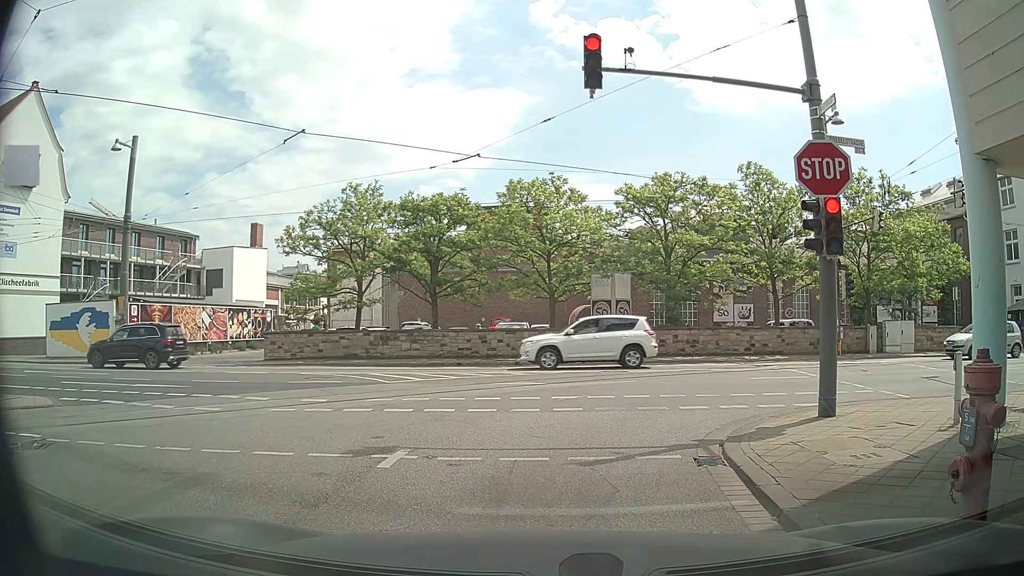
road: residential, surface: asphalt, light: Day
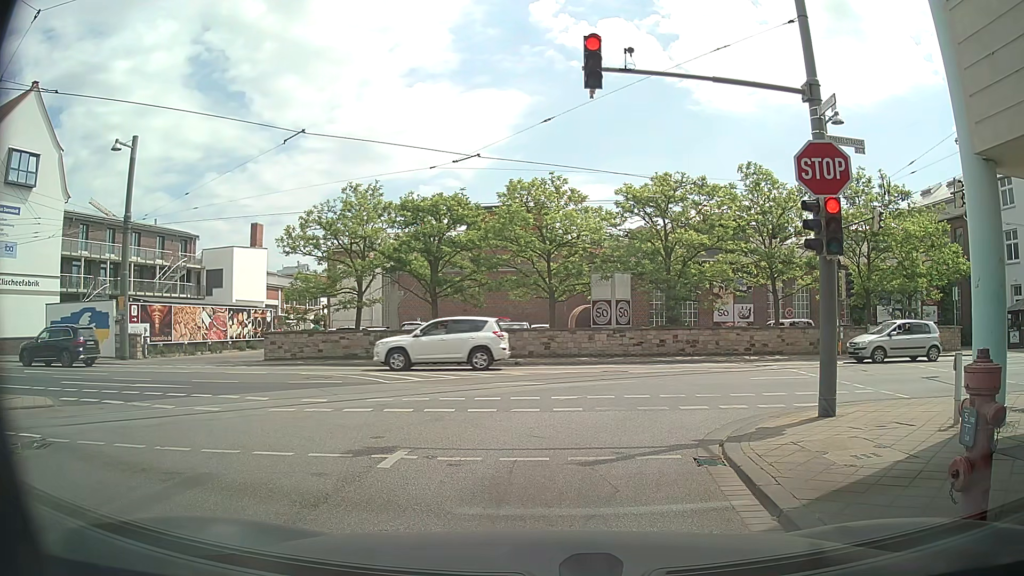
(0.0, 0.0) m; 0°
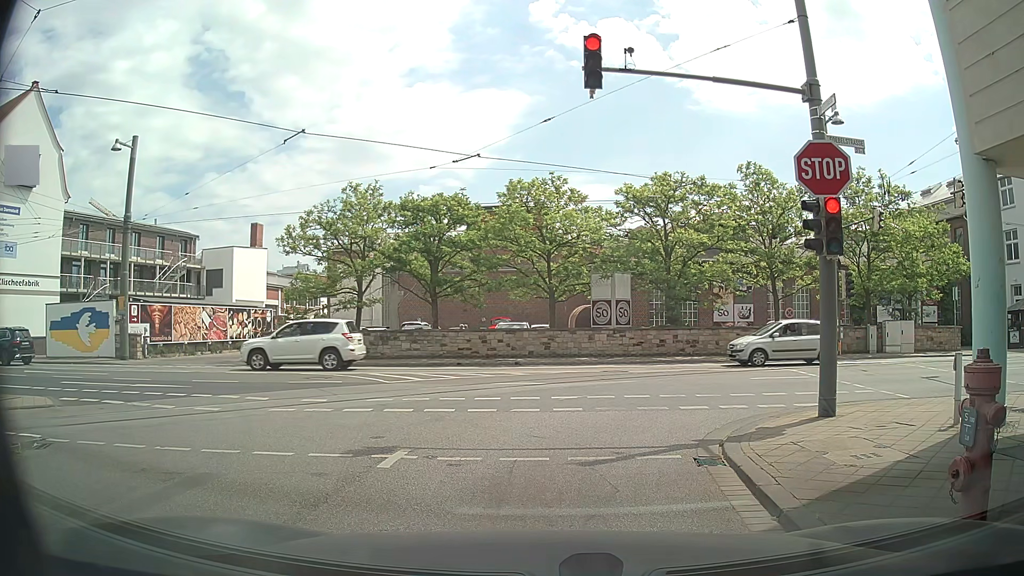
(0.0, 0.0) m; 0°
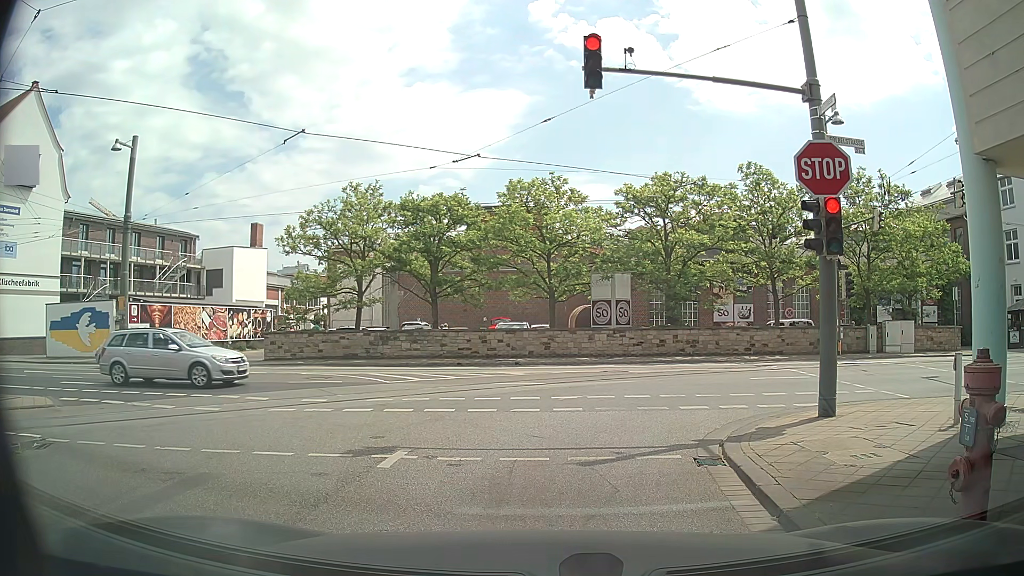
(0.0, 0.0) m; 0°
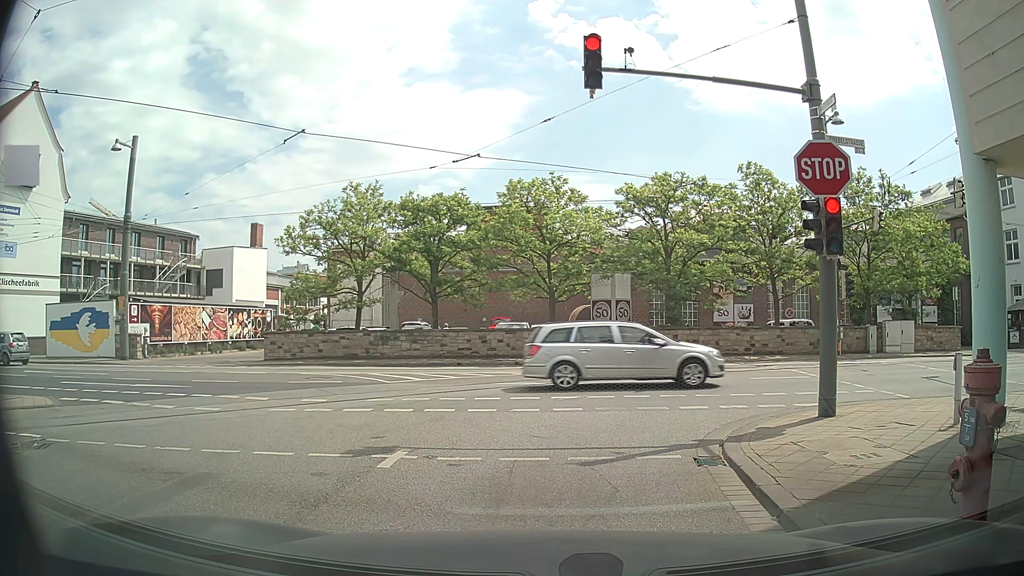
(0.0, 0.0) m; 0°
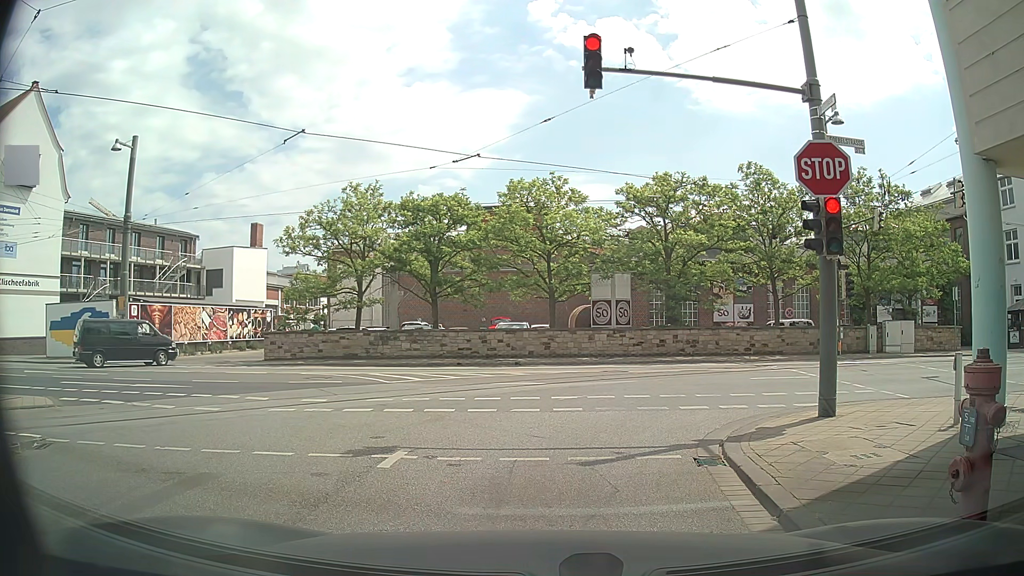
(0.0, 0.0) m; 0°
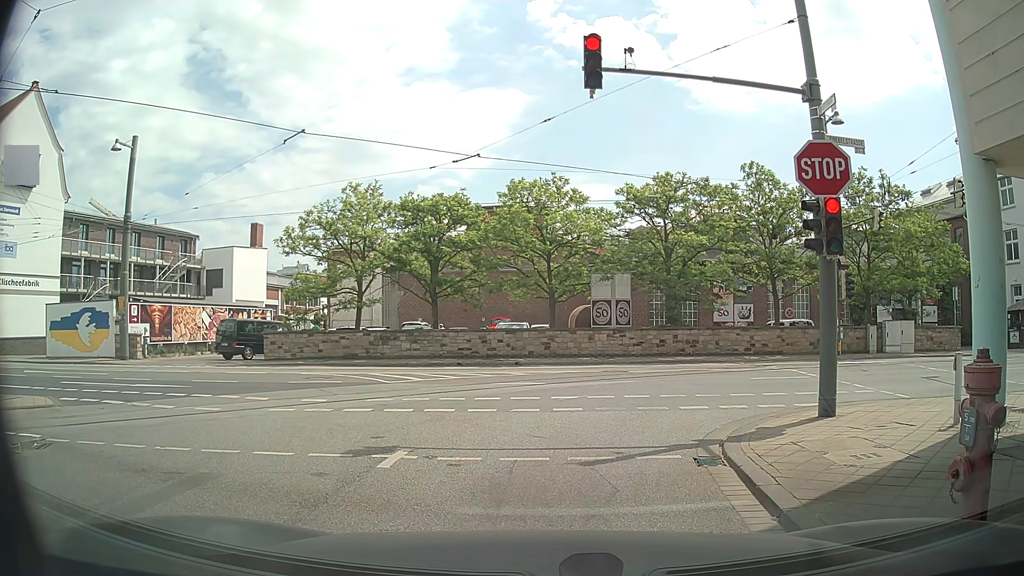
(0.0, 0.0) m; 0°
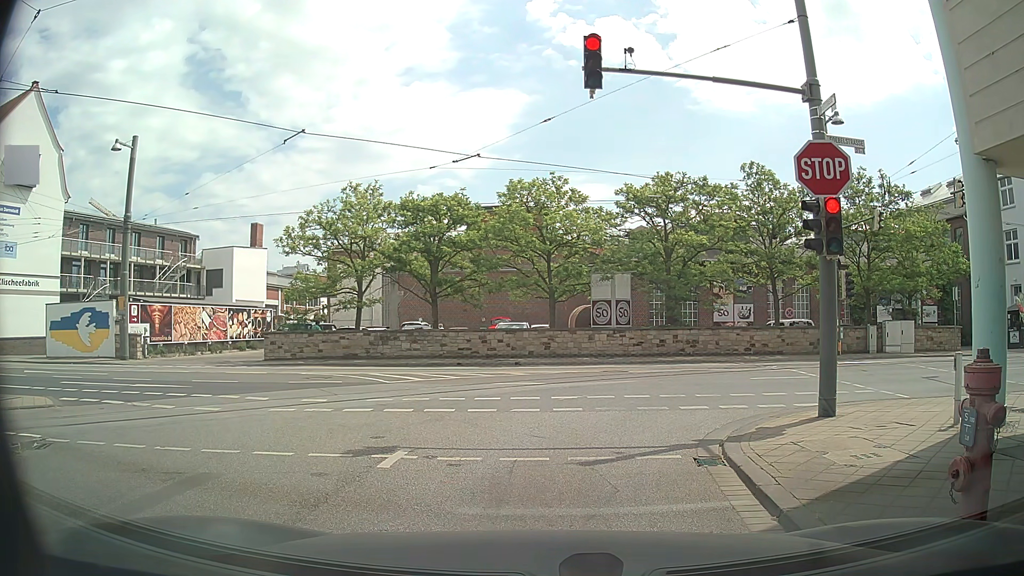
(0.0, 0.0) m; 0°
